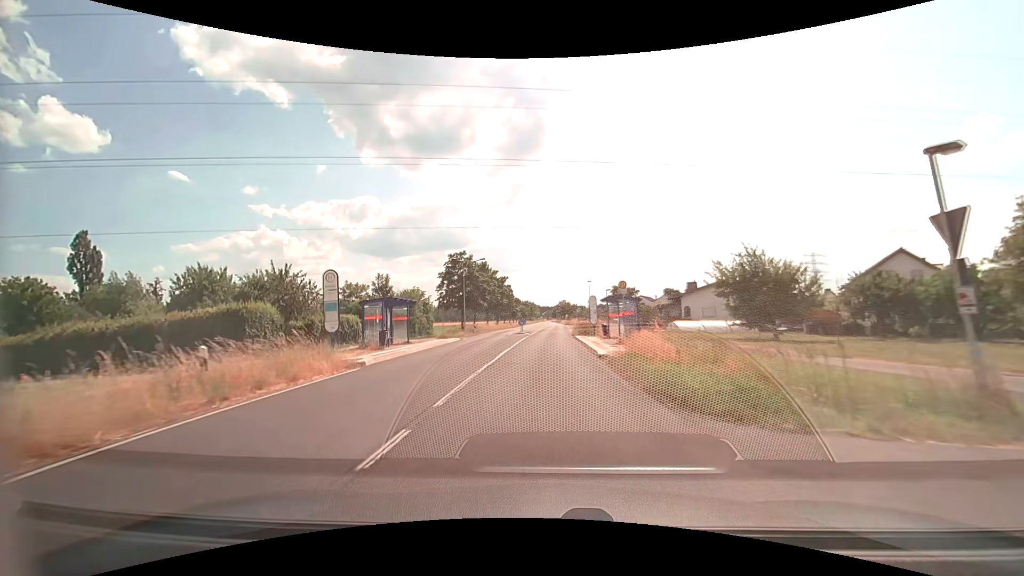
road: secondary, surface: asphalt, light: Day
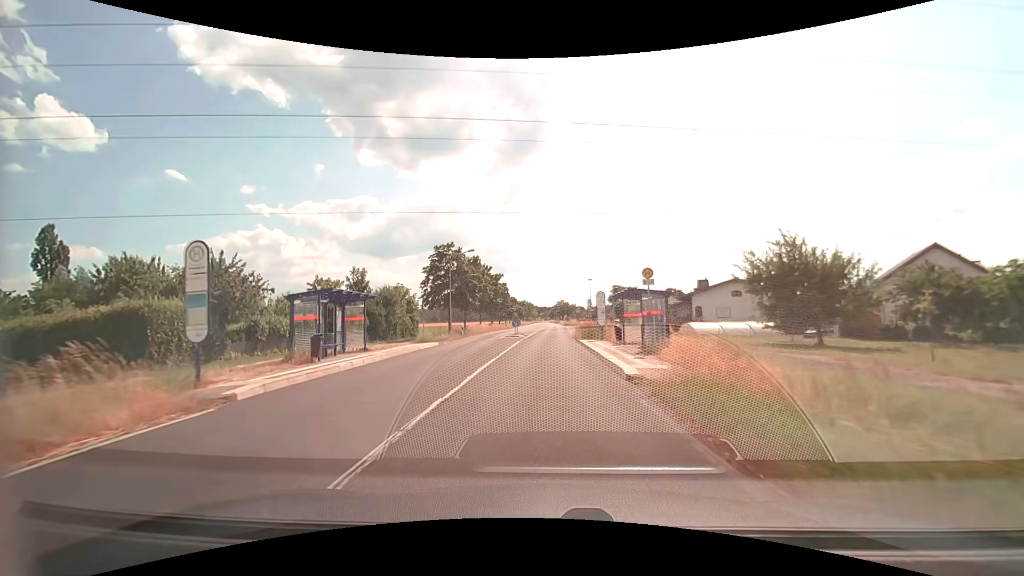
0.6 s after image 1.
(0.0, +6.5) m; 0°
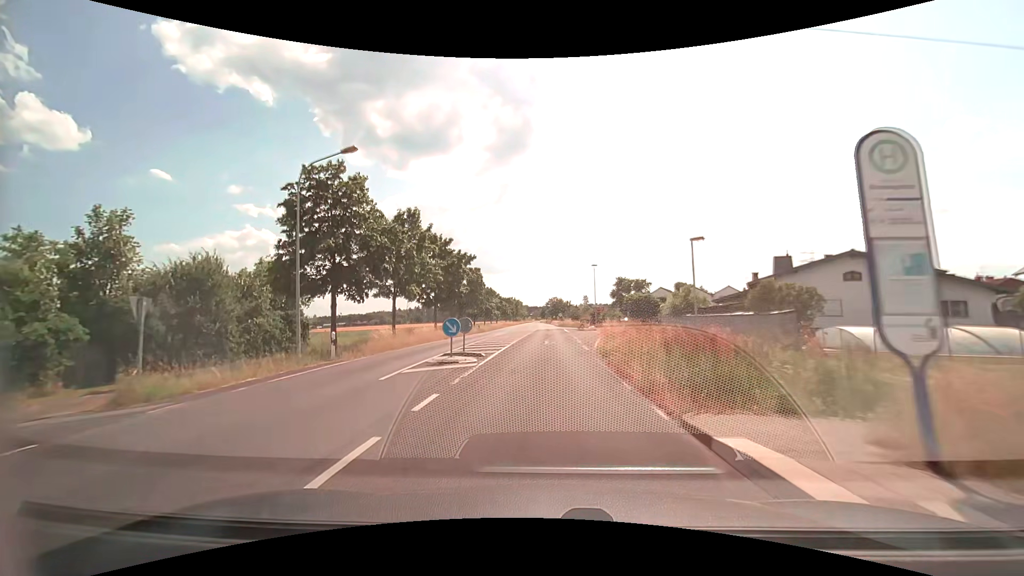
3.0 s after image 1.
(+0.2, +26.3) m; +1°
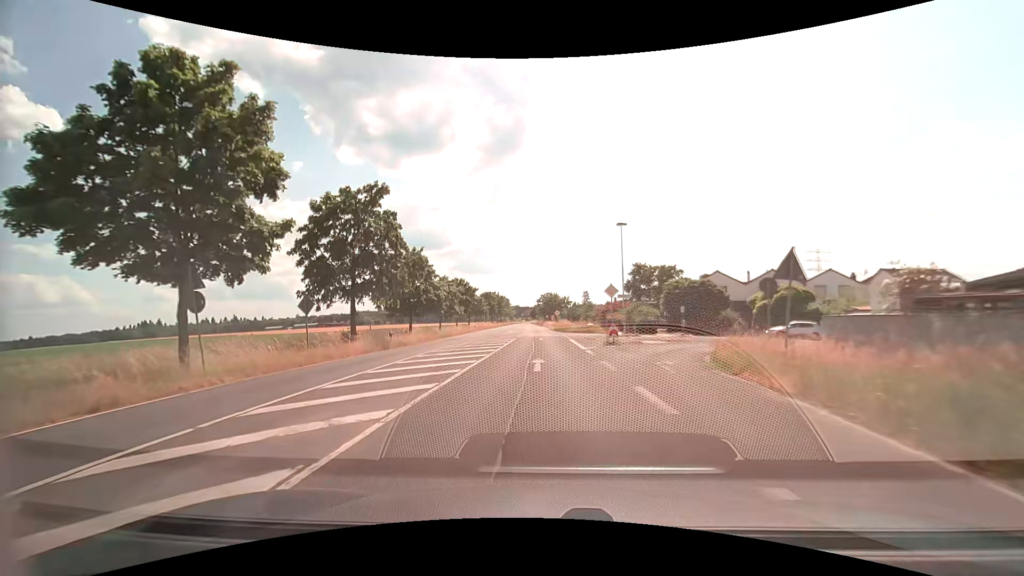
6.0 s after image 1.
(+0.3, +34.2) m; 0°
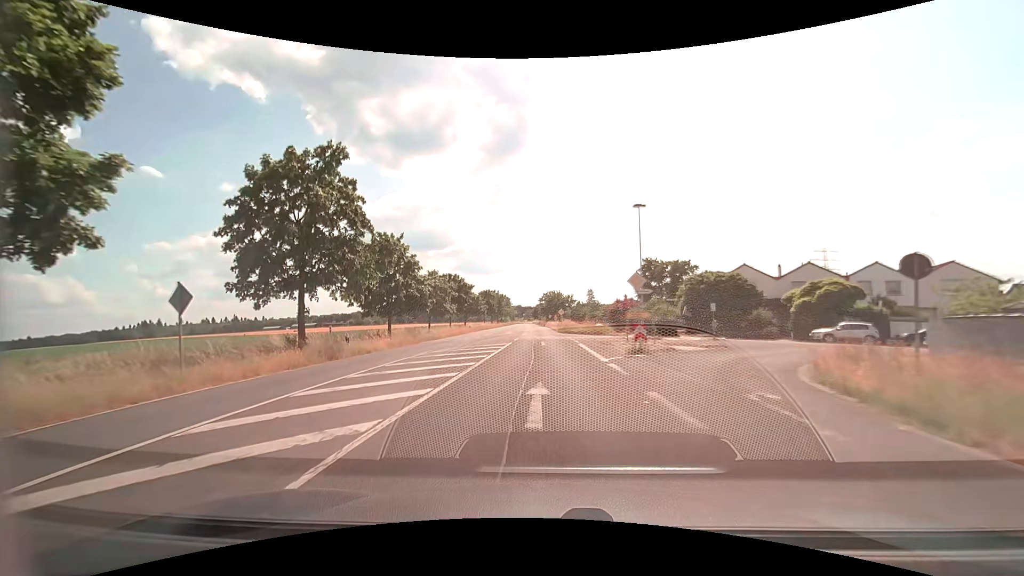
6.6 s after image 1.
(0.0, +7.0) m; 0°
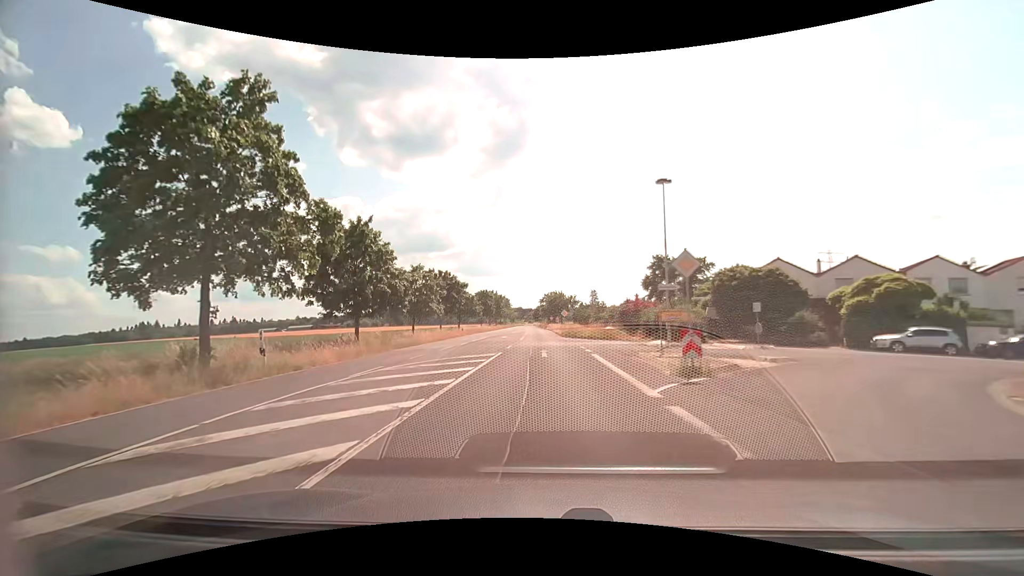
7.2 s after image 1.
(0.0, +7.1) m; 0°
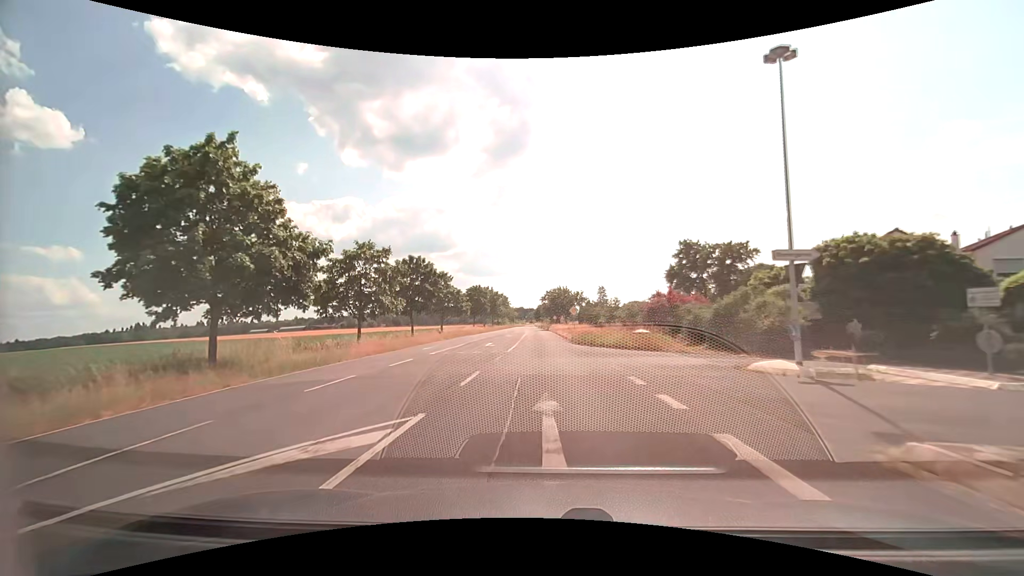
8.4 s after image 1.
(+0.1, +14.3) m; 0°
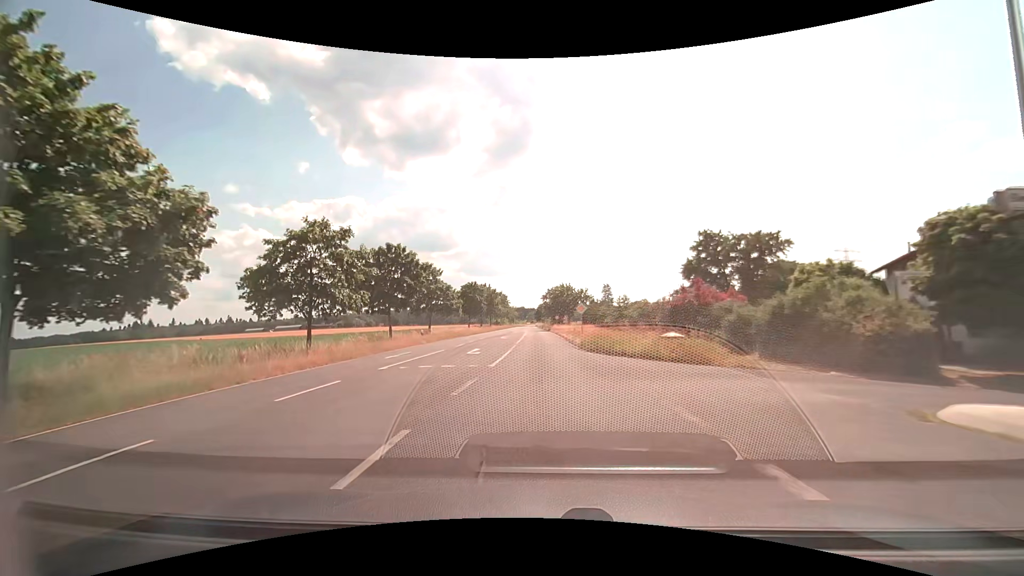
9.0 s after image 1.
(0.0, +7.2) m; 0°
(0, +10) (0, +20) (0, +30) (0, +40) (0, +50) (0, +60) (-1, +70) (-1, +80) (-1, +90) (-2, +100) m
